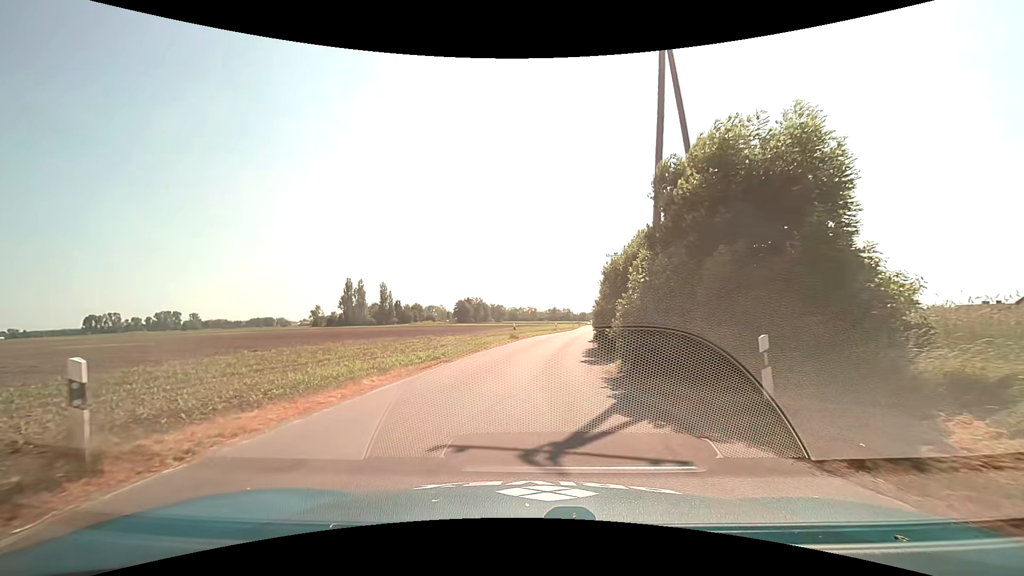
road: unclassified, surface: asphalt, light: Day
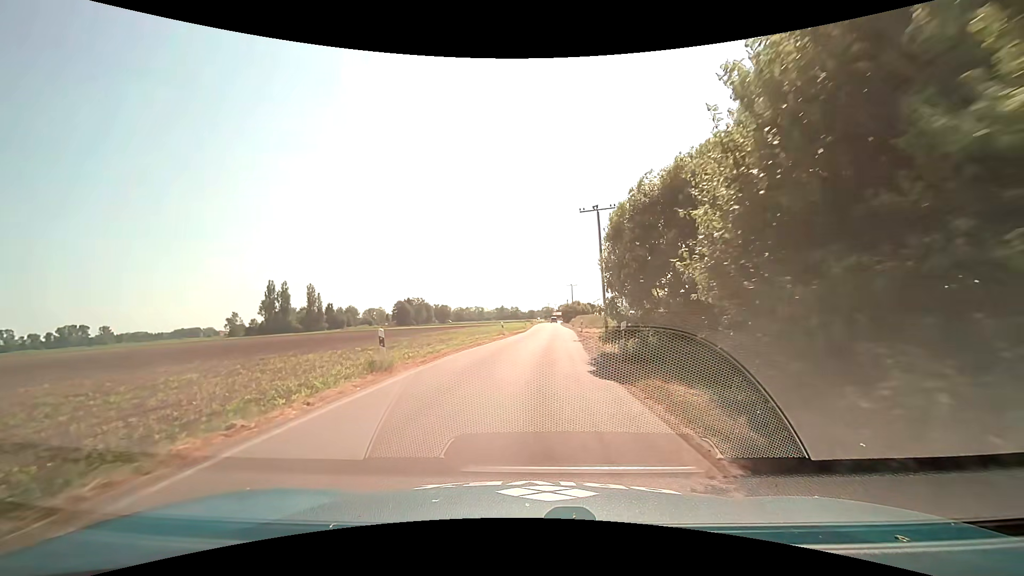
(+0.9, +23.6) m; +5°
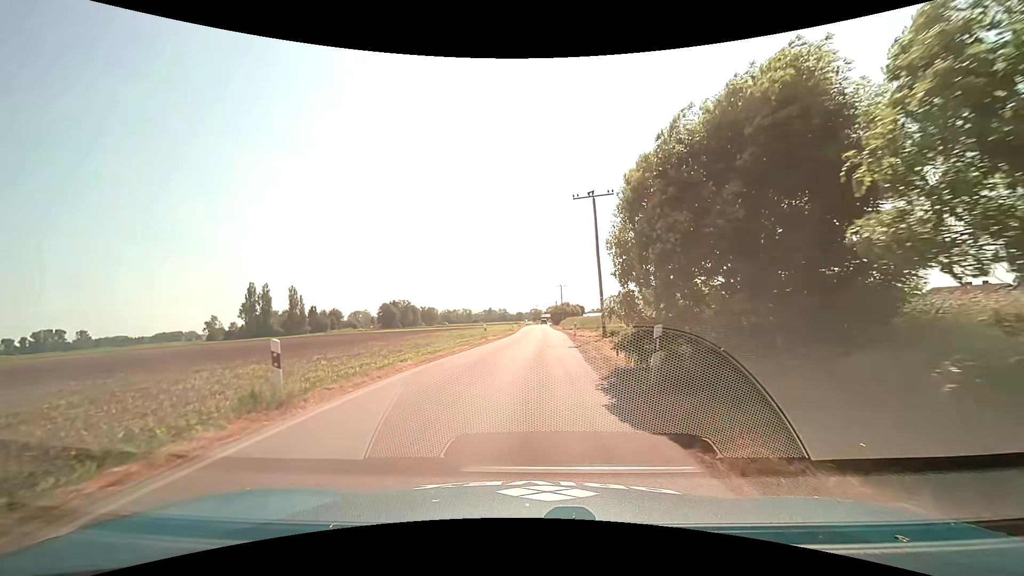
(+0.1, +4.7) m; +1°
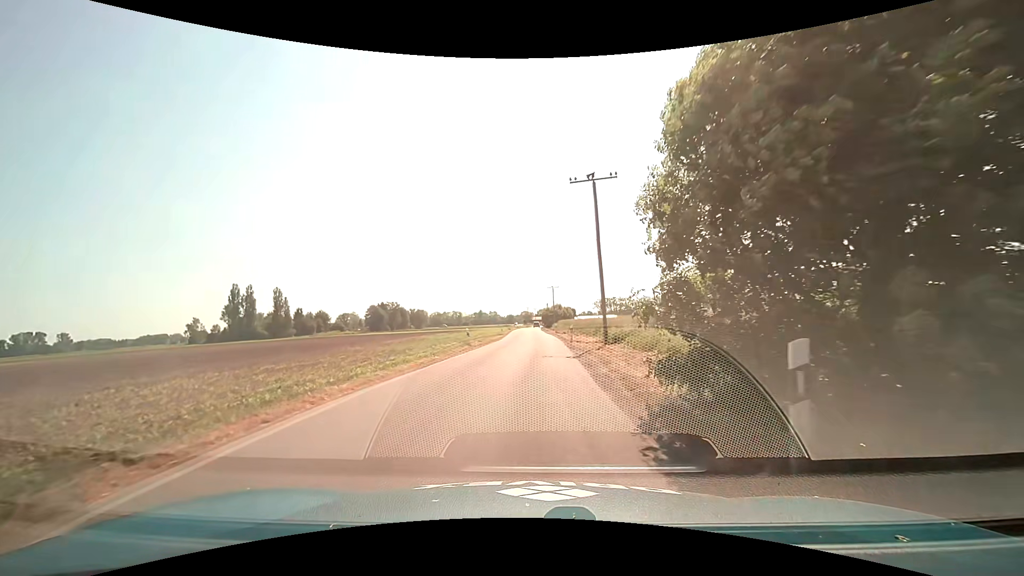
(+0.1, +4.6) m; +1°
(0, +10) (+1, +20) (+1, +30) (+1, +40) (+1, +50) (+1, +60) (+1, +70) (+1, +80) (+1, +90) (+1, +100) m
